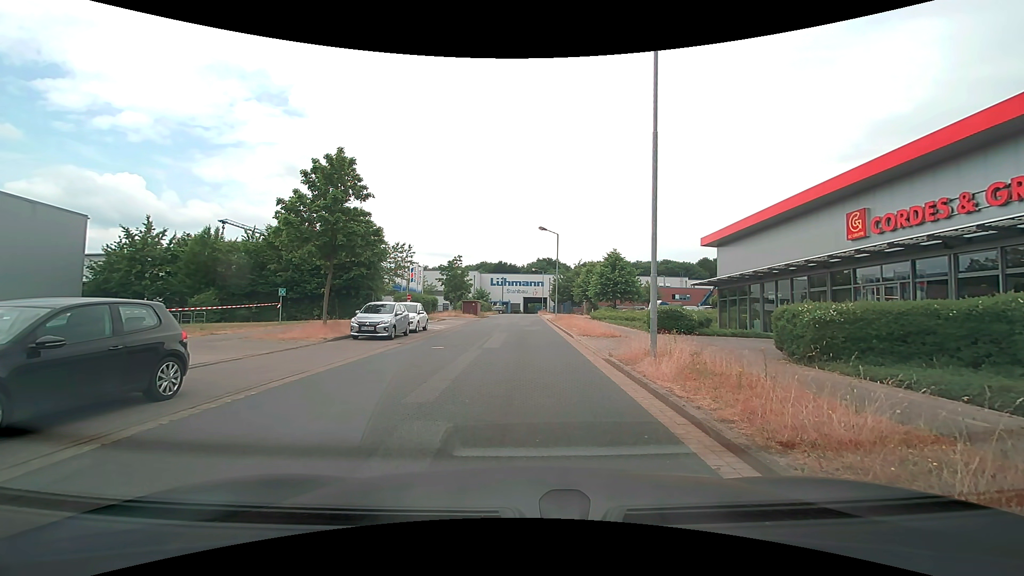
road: residential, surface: asphalt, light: Day
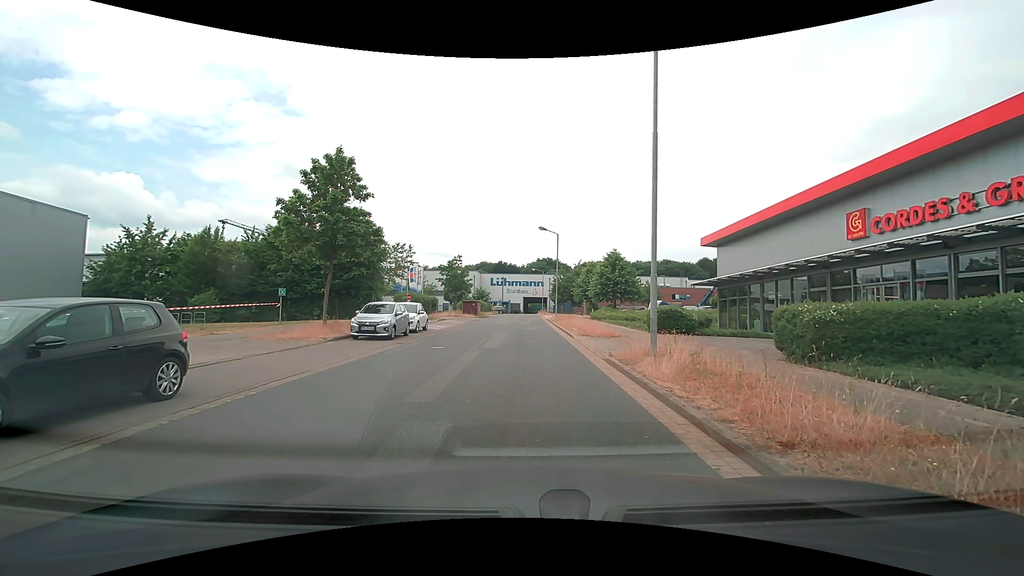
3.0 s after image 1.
(0.0, 0.0) m; 0°
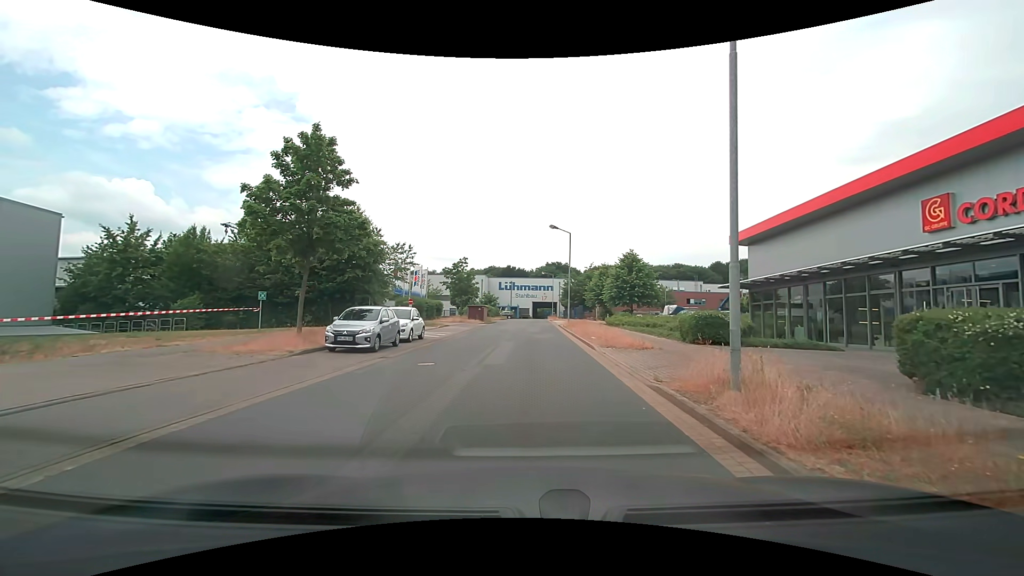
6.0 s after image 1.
(-0.1, +3.7) m; -2°
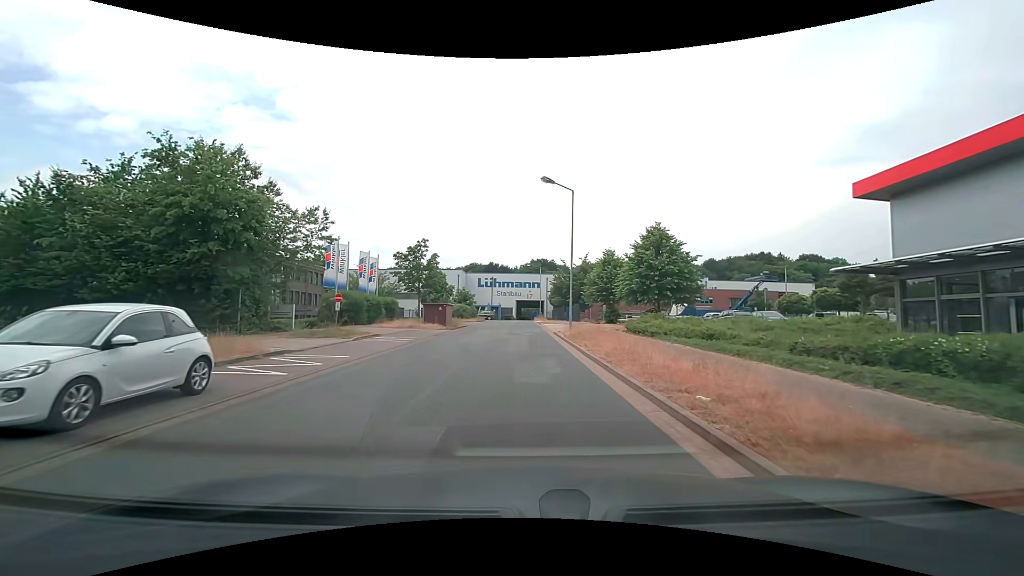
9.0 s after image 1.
(+0.1, +15.6) m; +1°
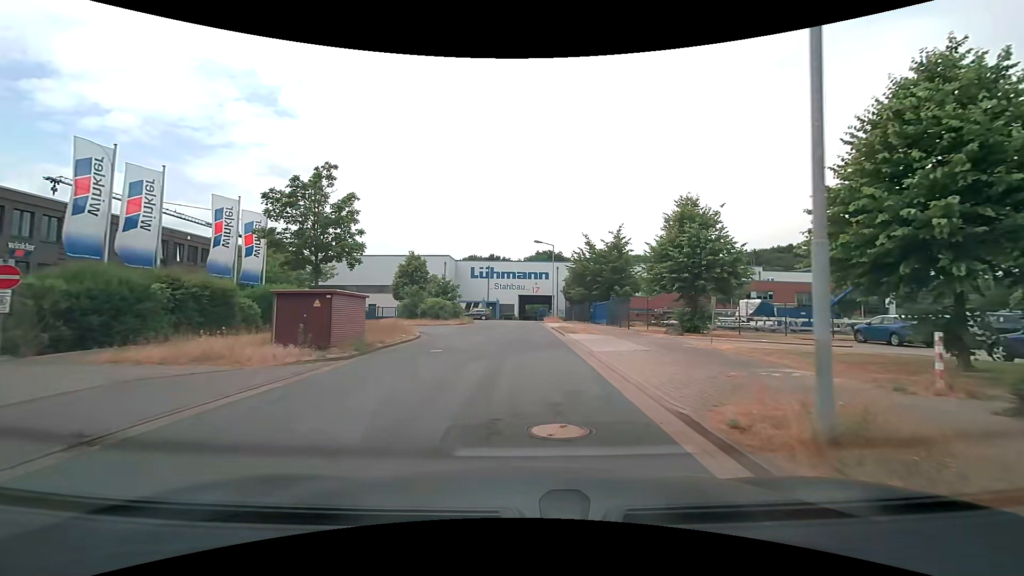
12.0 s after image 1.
(-0.1, +22.6) m; 0°
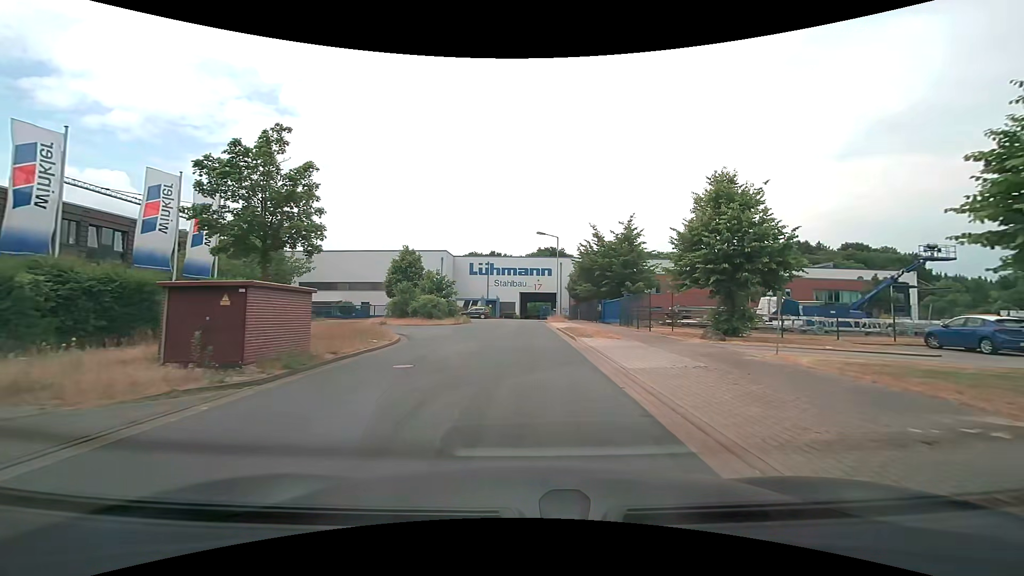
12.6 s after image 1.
(0.0, +4.5) m; 0°
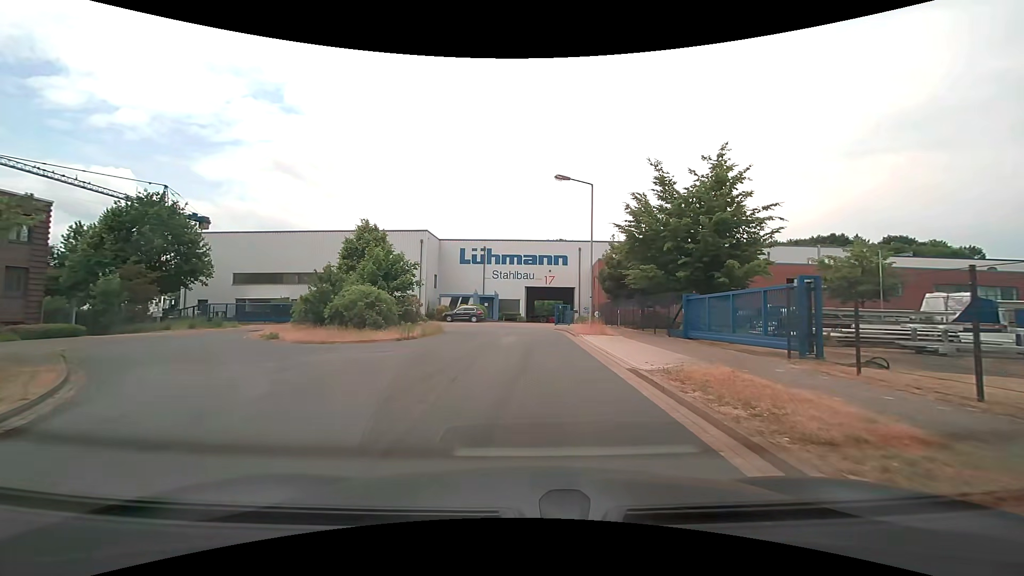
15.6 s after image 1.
(-0.1, +19.5) m; -1°
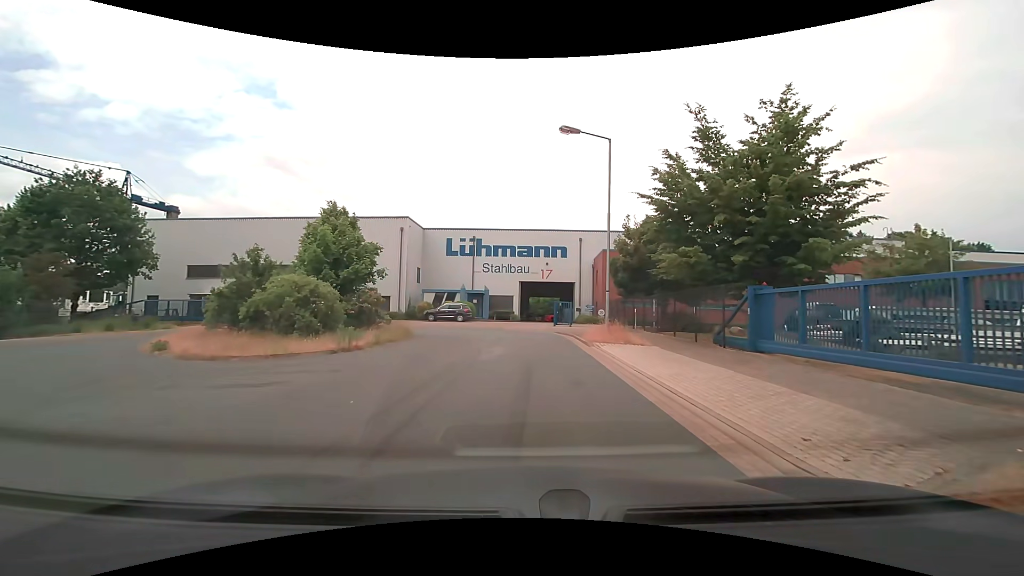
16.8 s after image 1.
(0.0, +6.7) m; +1°
(0, +10) (0, +20) (-3, +29) (-11, +34) (-19, +29) (-19, +19) (-13, +12) (-6, +4) (-3, -5) (-3, -15) m
